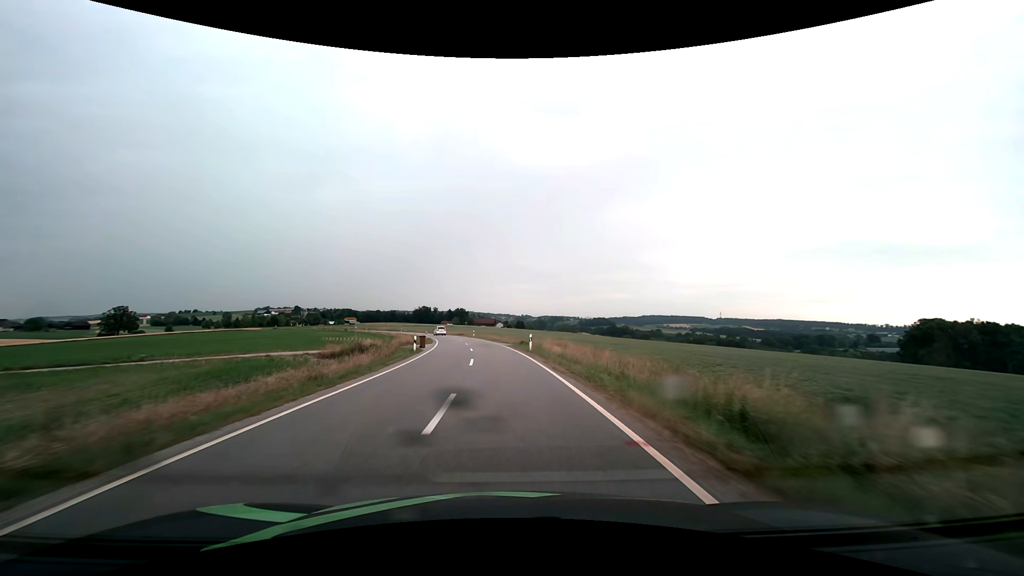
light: Day
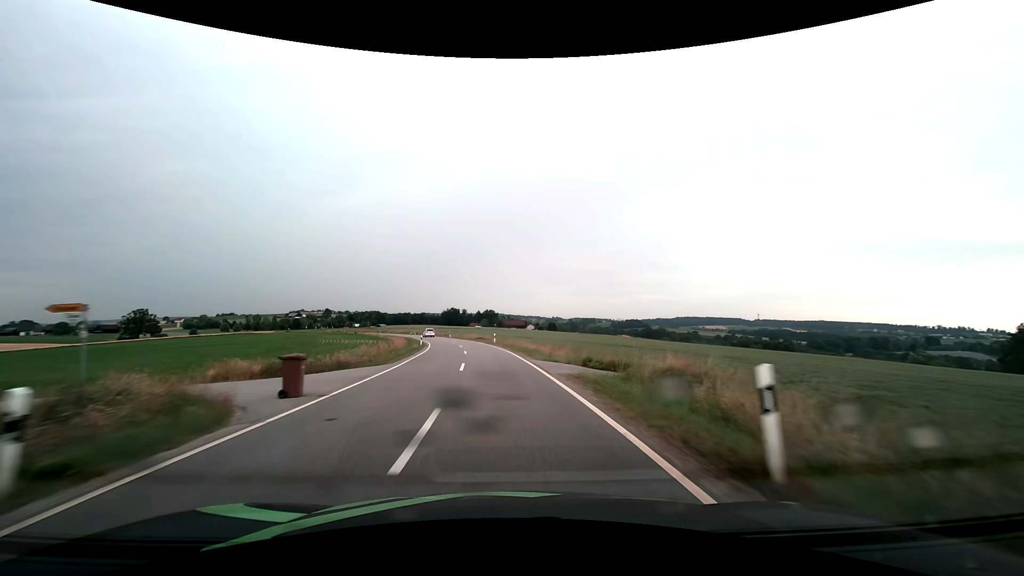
(-0.8, +26.1) m; -3°
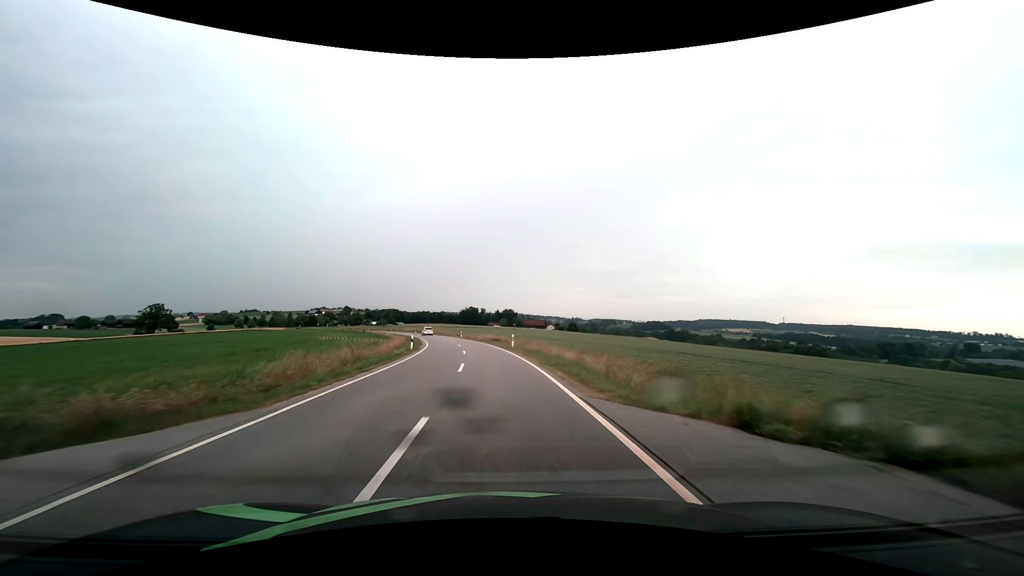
(-0.3, +13.2) m; -2°
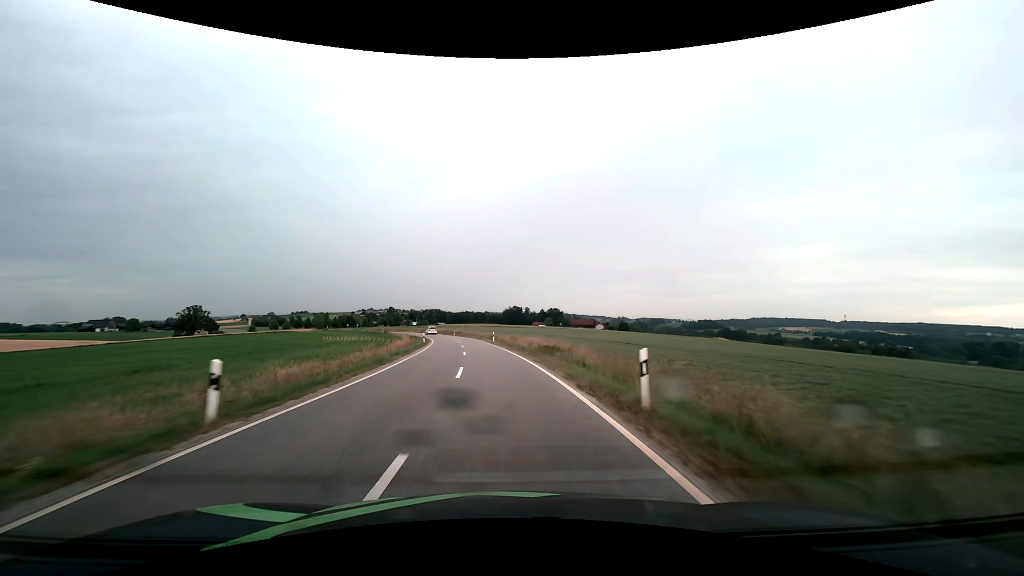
(-1.1, +26.8) m; -5°
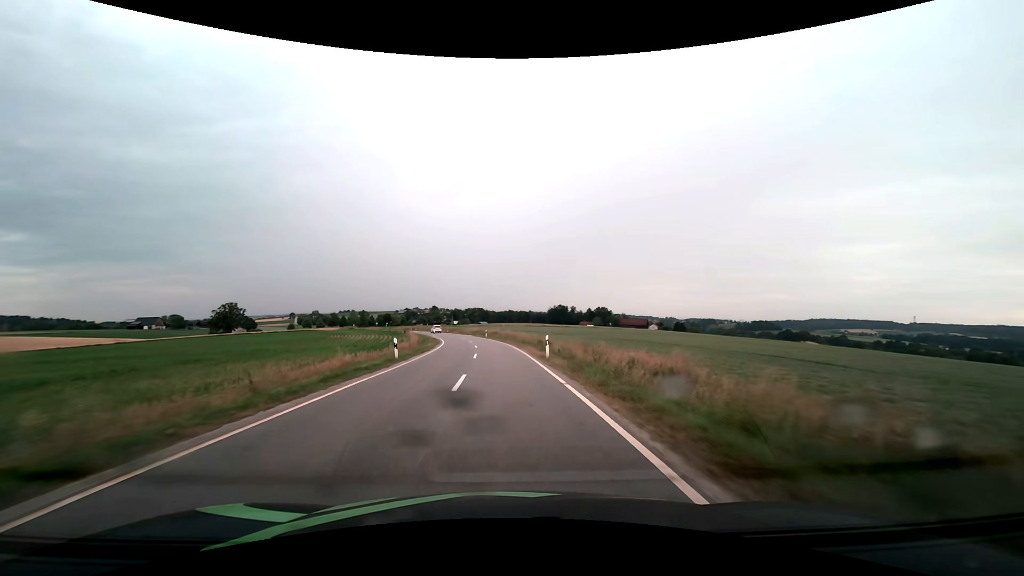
(-1.2, +27.2) m; -5°
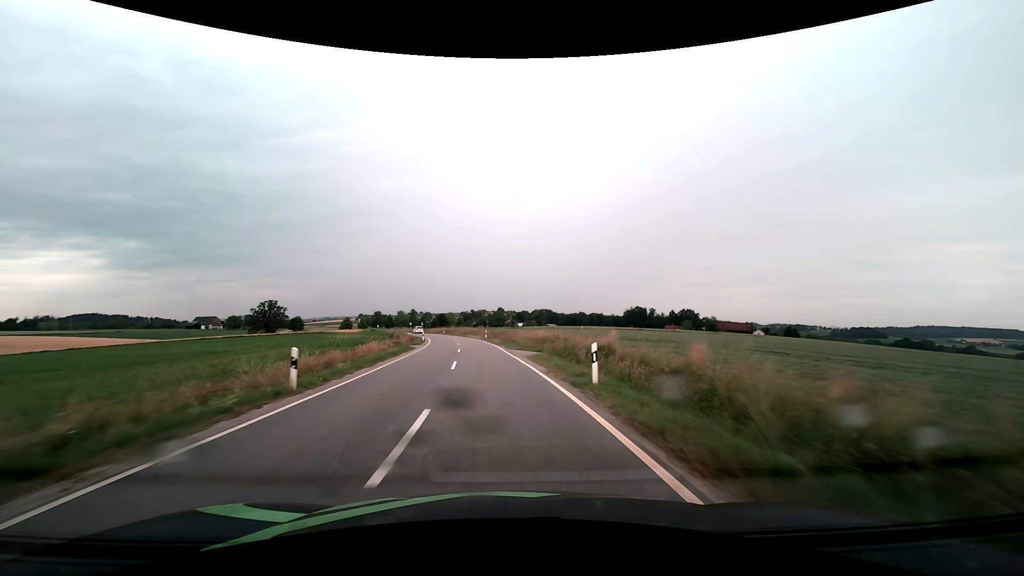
(-3.3, +55.3) m; -8°
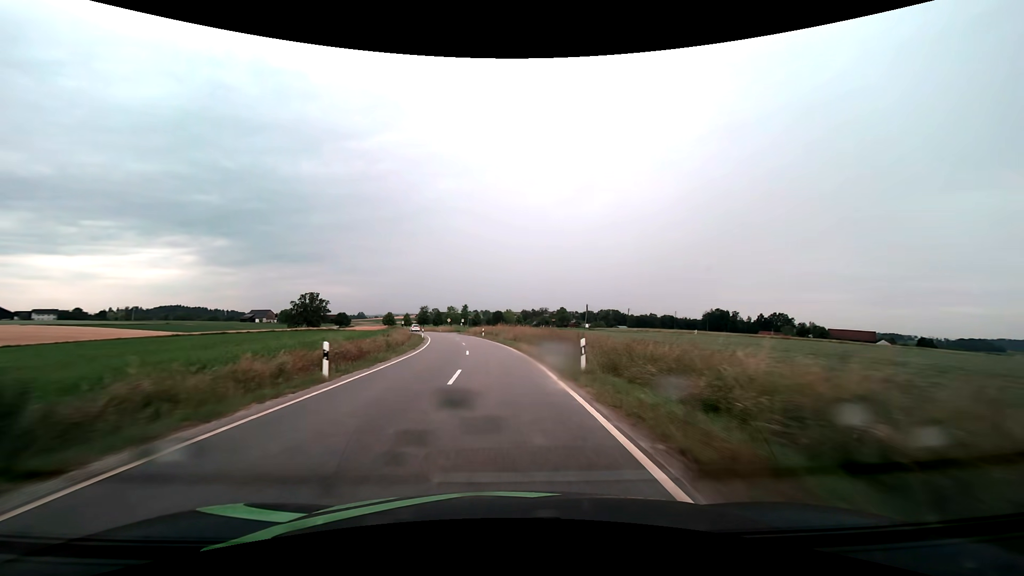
(-2.8, +41.6) m; -7°
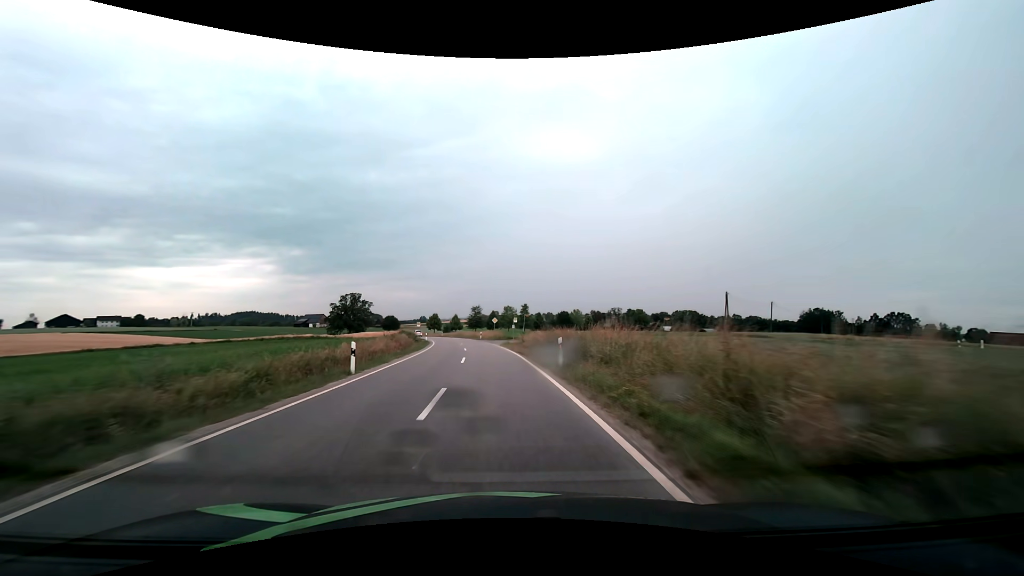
(-2.3, +40.5) m; -7°
(0, +10) (-1, +20) (-1, +30) (-2, +40) (-4, +50) (-5, +60) (-7, +70) (-9, +79) (-11, +89) (-14, +99) m
